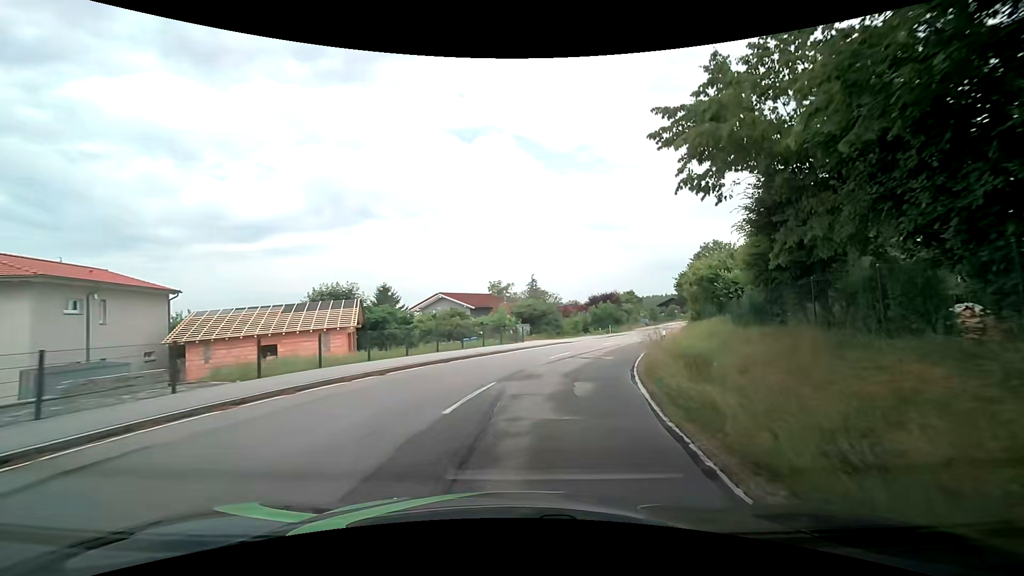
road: tertiary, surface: asphalt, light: Day
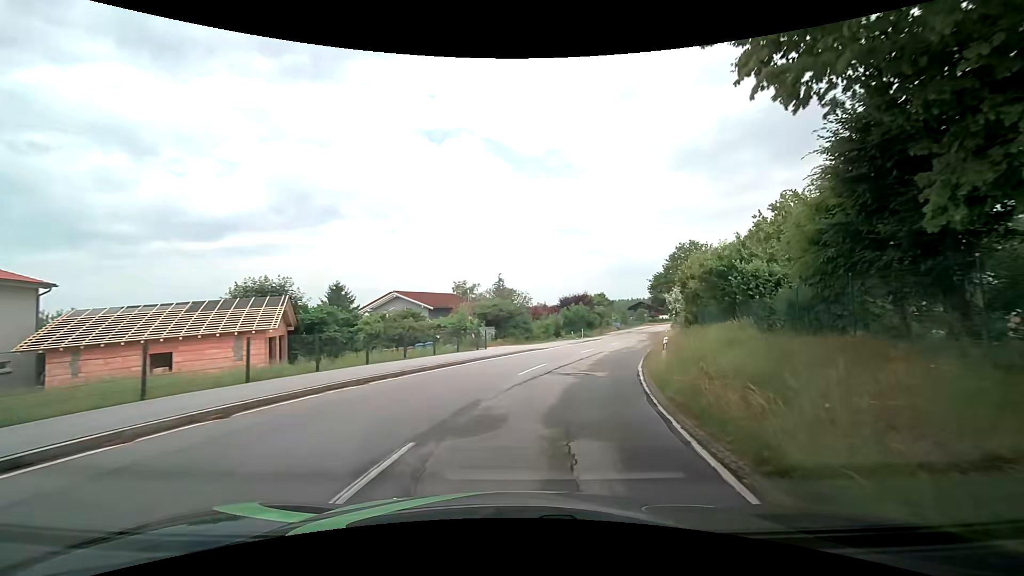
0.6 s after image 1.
(+0.2, +5.6) m; +3°
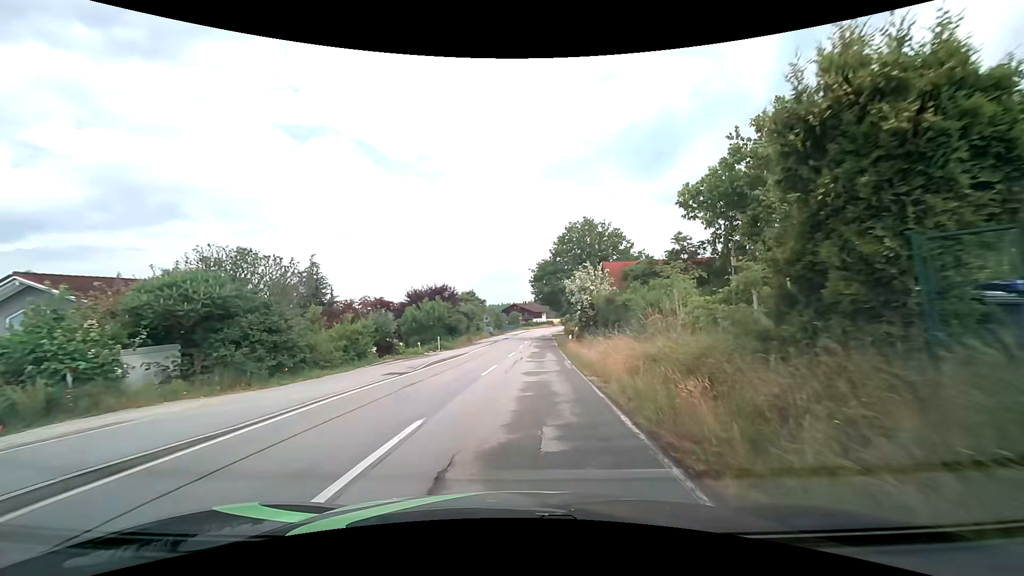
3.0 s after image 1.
(+3.8, +21.5) m; +16°
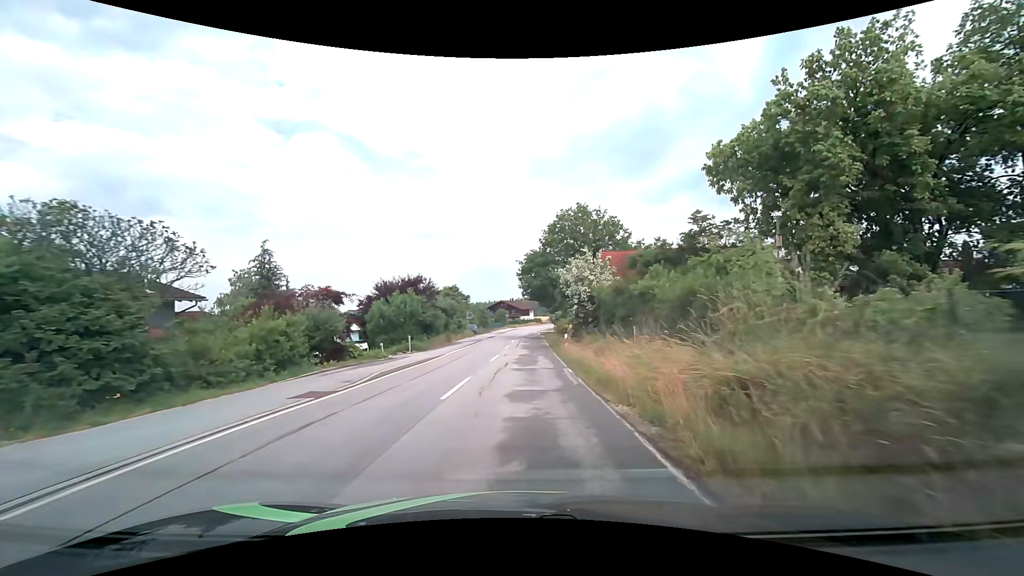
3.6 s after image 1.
(+0.1, +5.7) m; +2°
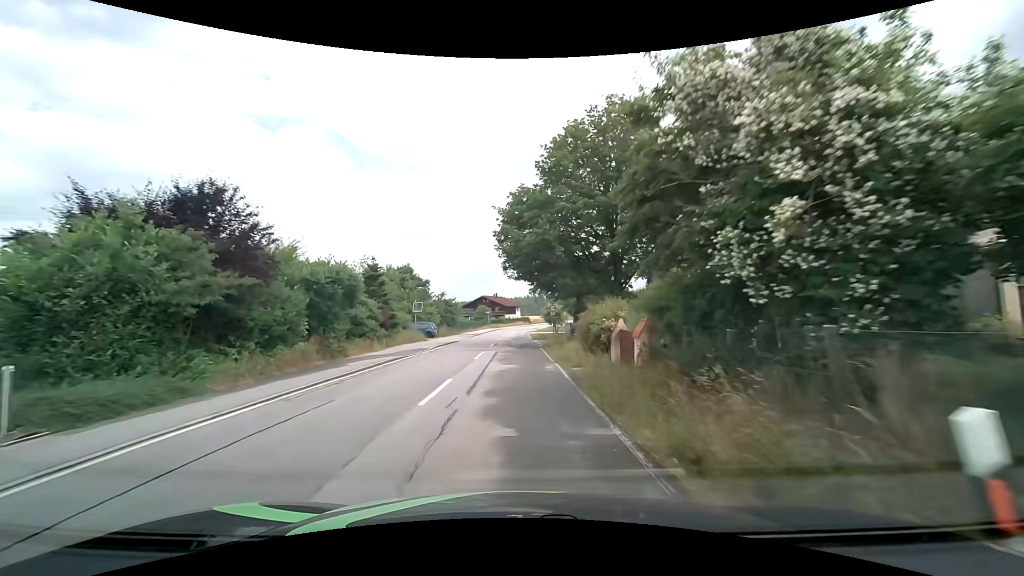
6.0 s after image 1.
(+0.5, +24.7) m; +2°
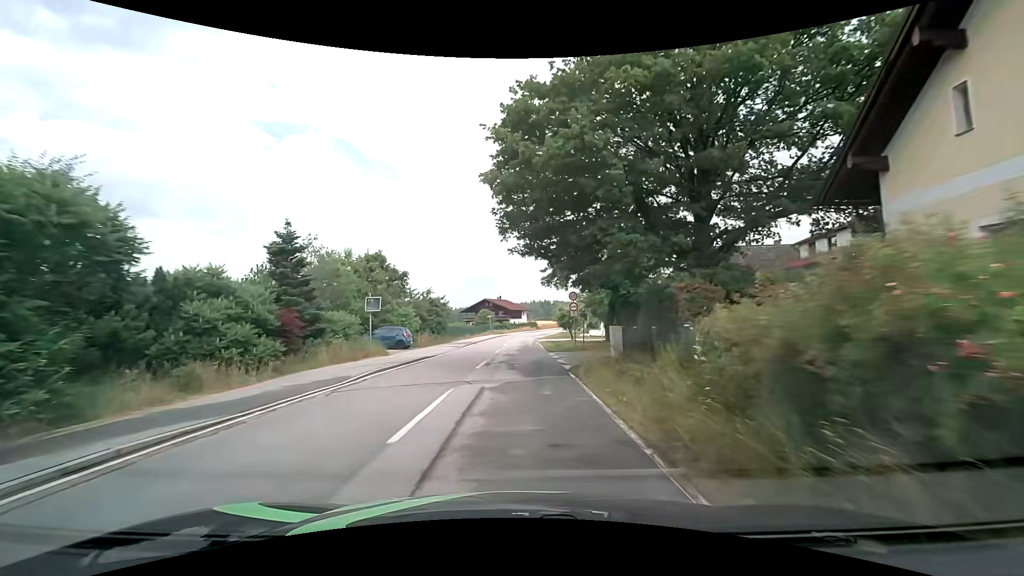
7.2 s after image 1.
(-0.1, +13.3) m; 0°
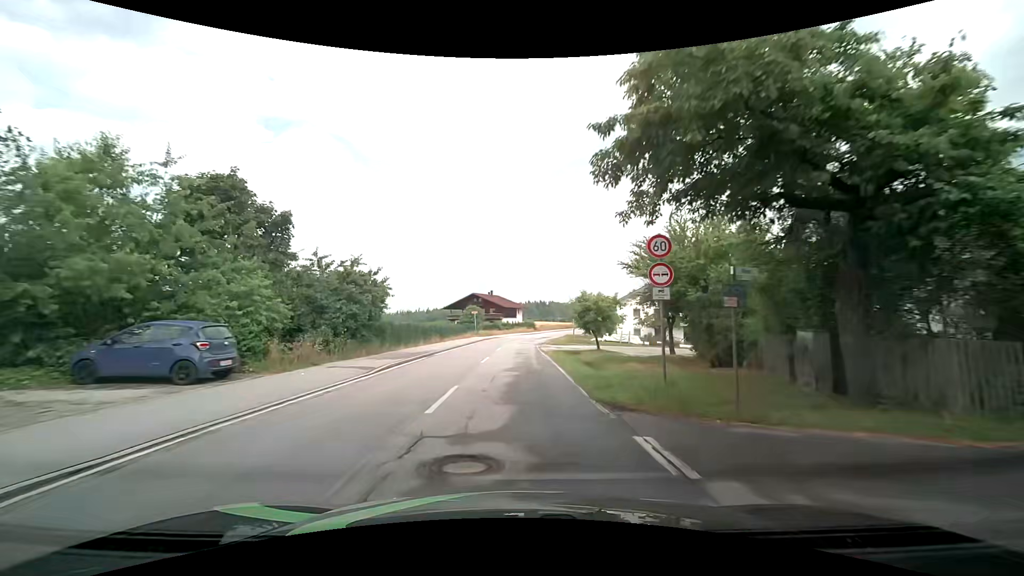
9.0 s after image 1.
(-0.2, +20.9) m; 0°
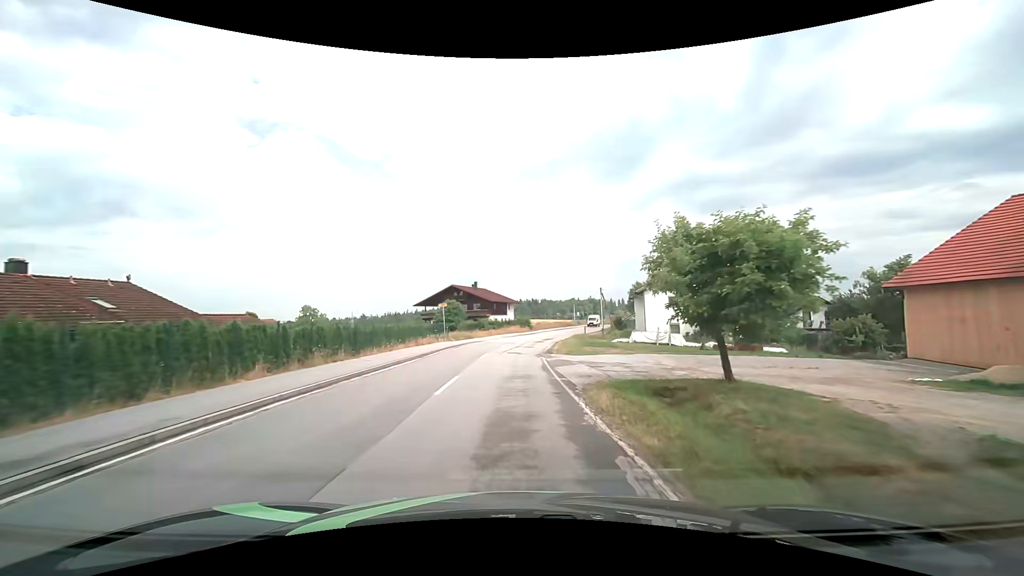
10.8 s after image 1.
(+0.4, +21.9) m; +2°
(0, +10) (0, +20) (0, +30) (+1, +40) (+3, +50) (+4, +60) (+7, +69) (+10, +79) (+12, +89) (+15, +98) m
